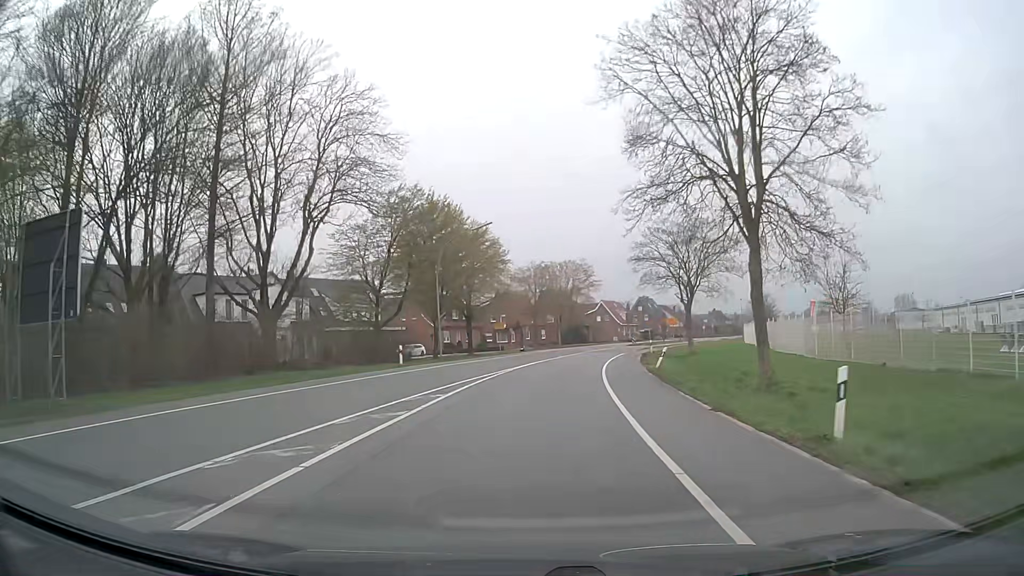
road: secondary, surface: asphalt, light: Day
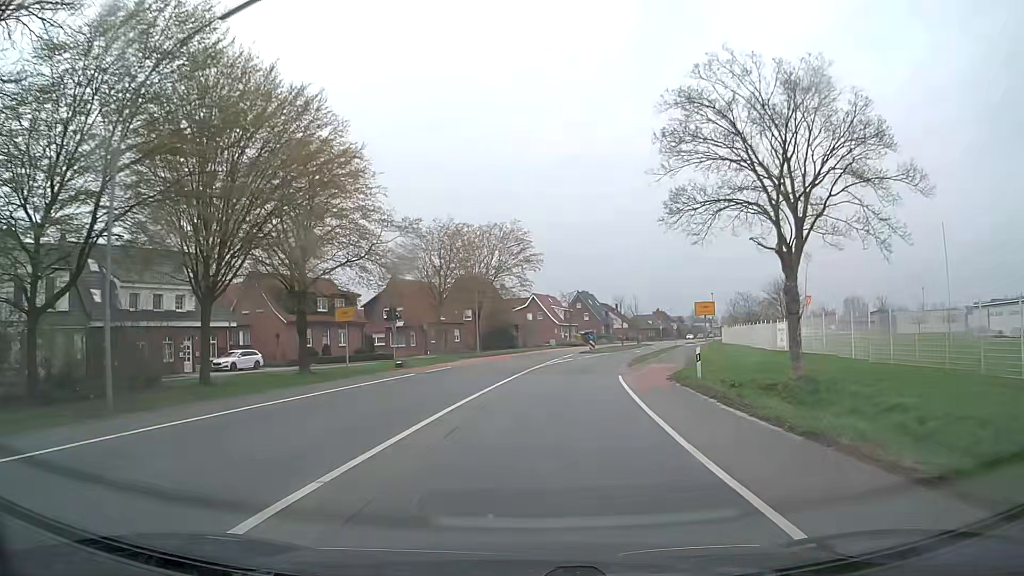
(+1.6, +31.4) m; +6°
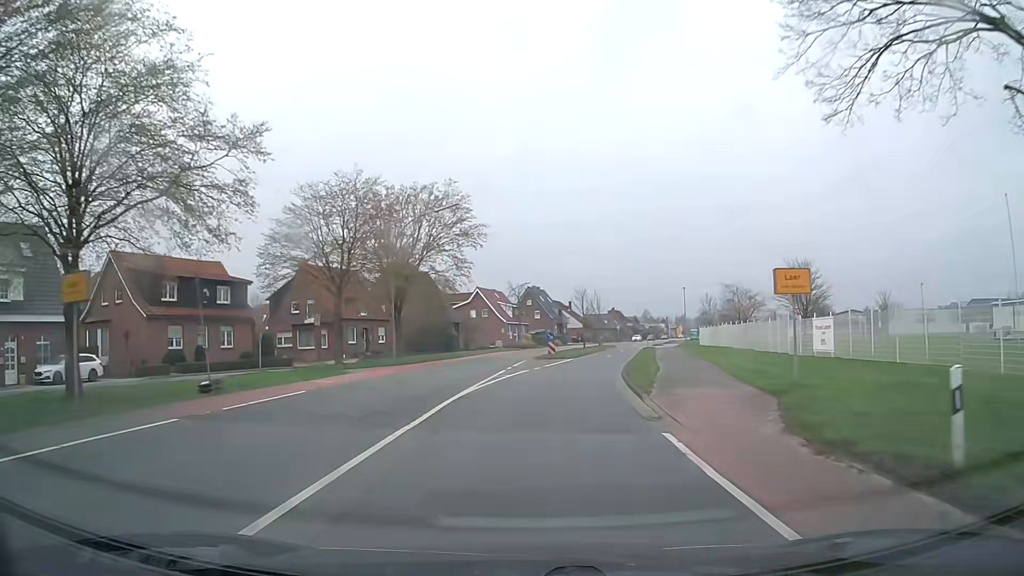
(+0.6, +15.4) m; +5°
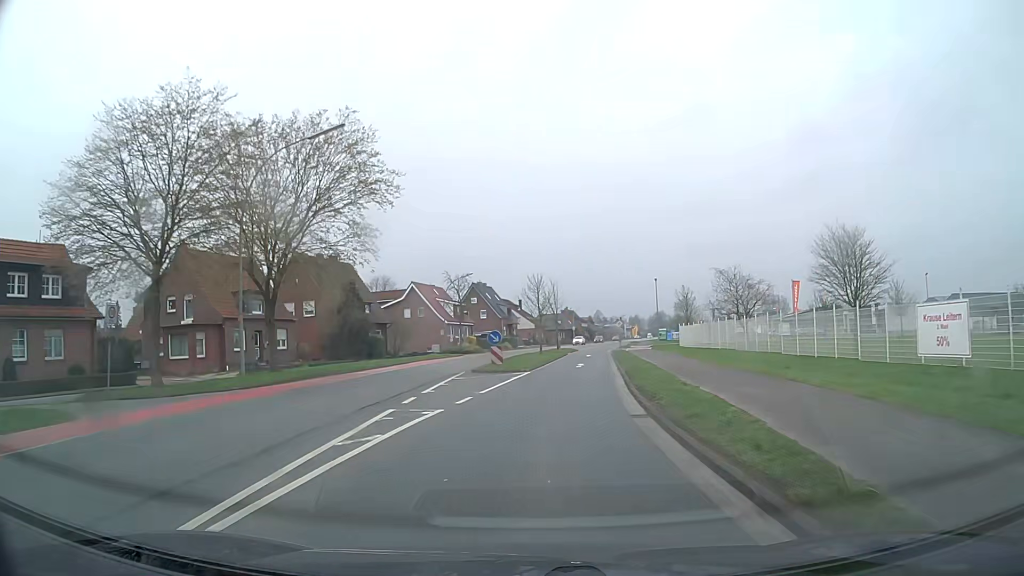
(+0.6, +15.3) m; +4°
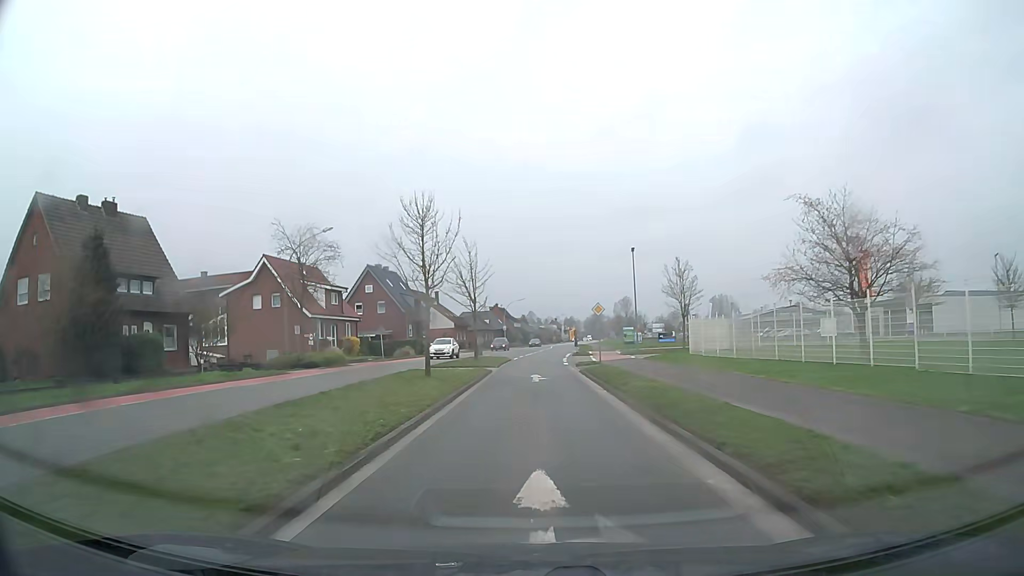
(+2.1, +30.5) m; +6°
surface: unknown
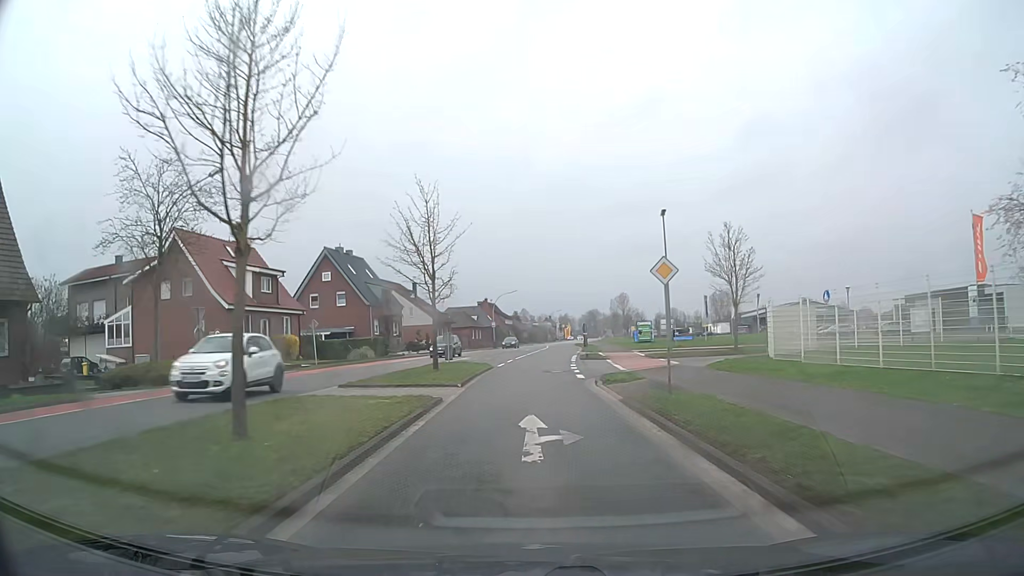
(0.0, +15.3) m; +1°
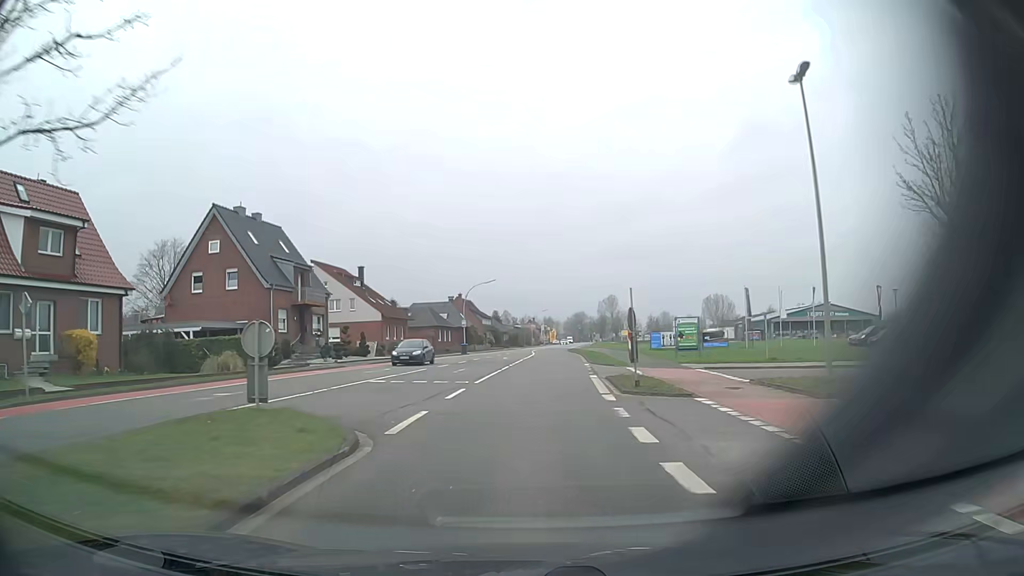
(+0.1, +23.0) m; +1°
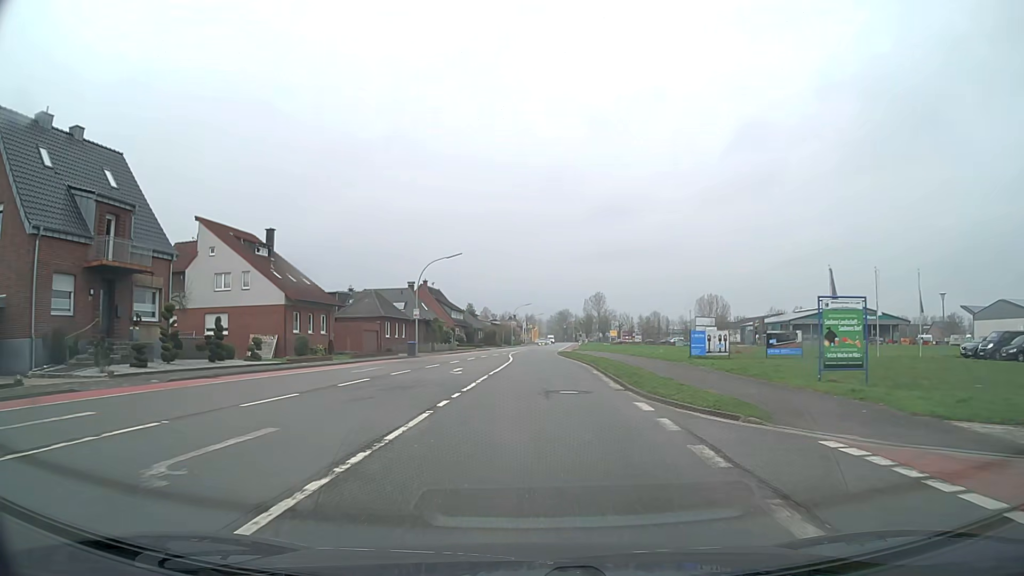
(+0.4, +22.9) m; +2°
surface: asphalt
(0, +10) (0, +20) (0, +30) (0, +40) (0, +50) (+1, +60) (+1, +70) (+2, +80) (+2, +90) (+3, +100) m
